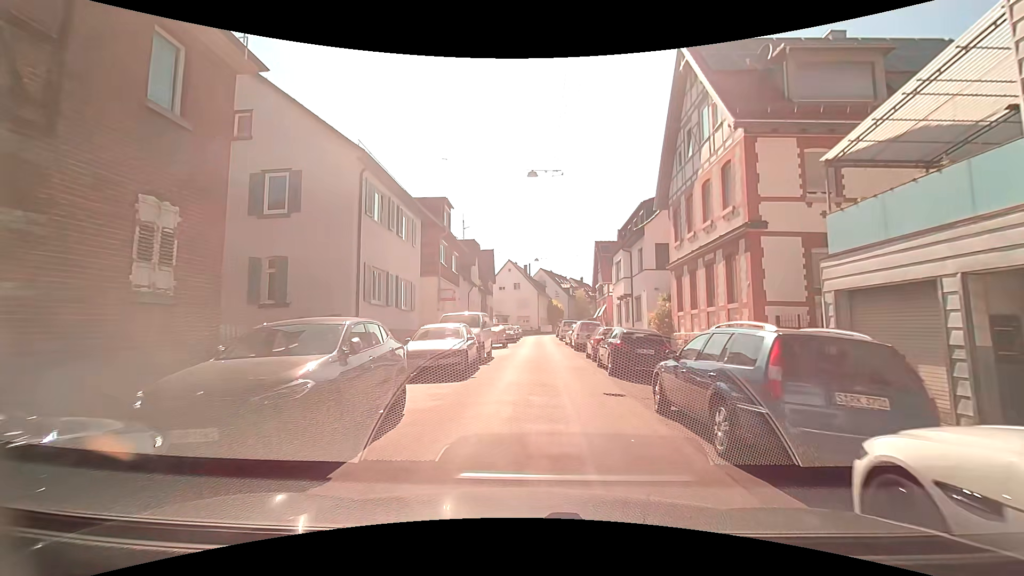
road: residential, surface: asphalt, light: Day
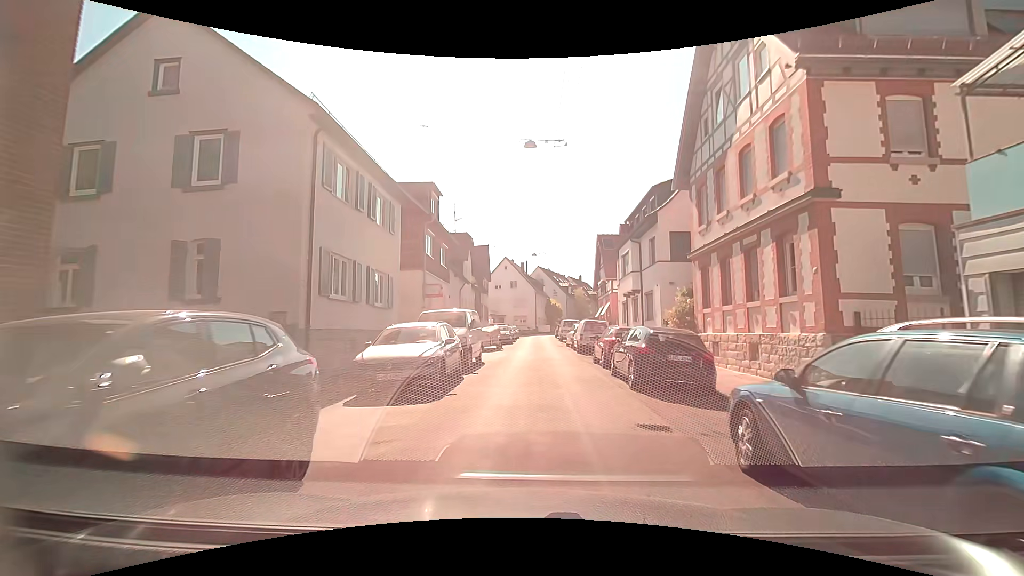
(0.0, +3.5) m; 0°
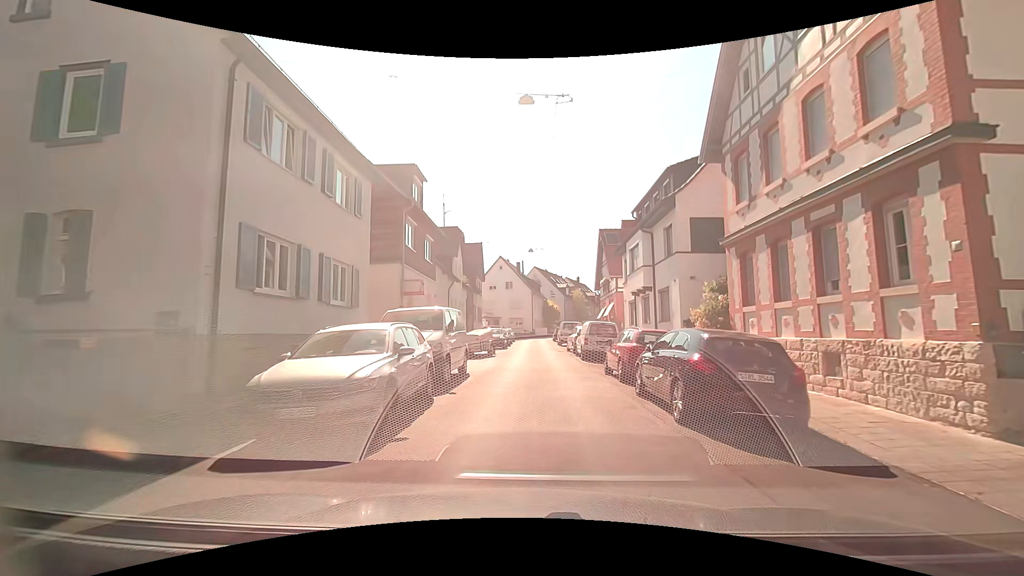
(0.0, +3.7) m; 0°
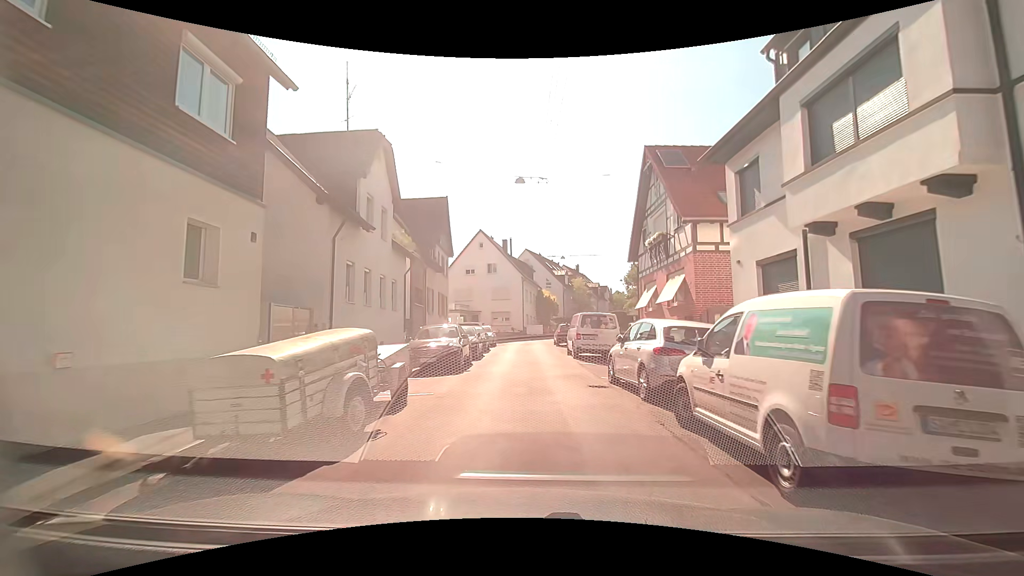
(+0.3, +18.7) m; +1°
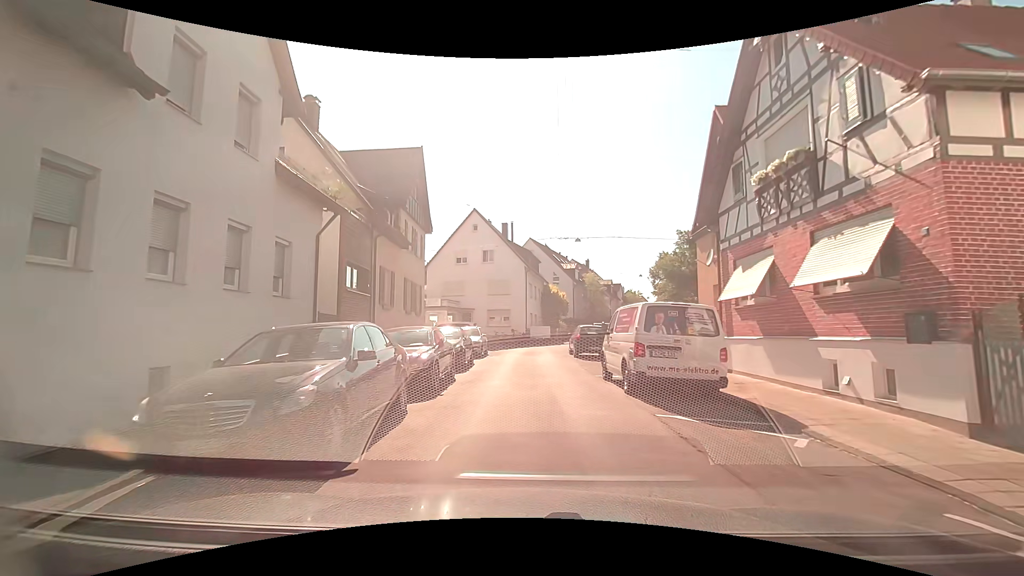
(0.0, +10.5) m; +1°
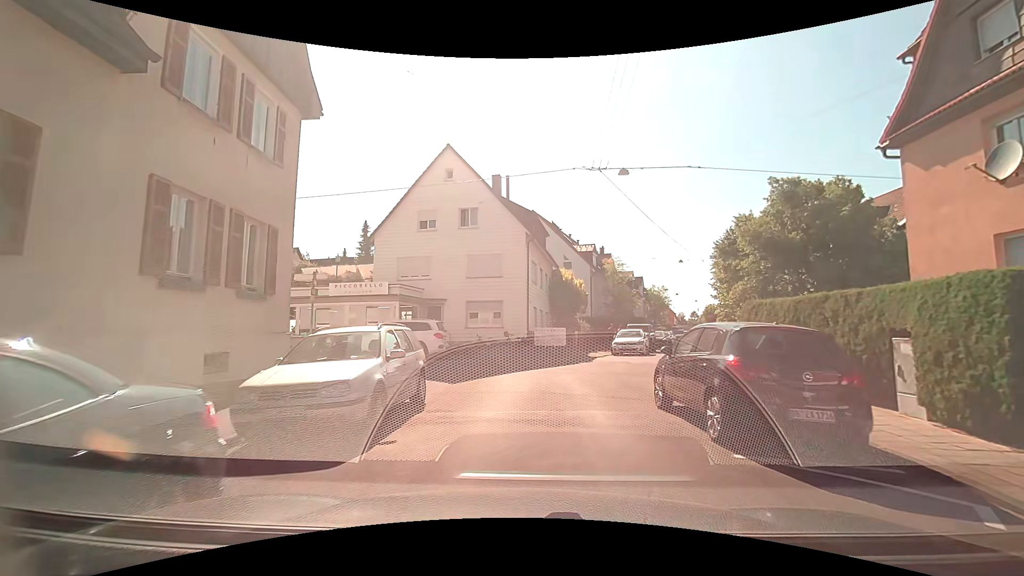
(-0.4, +16.4) m; 0°
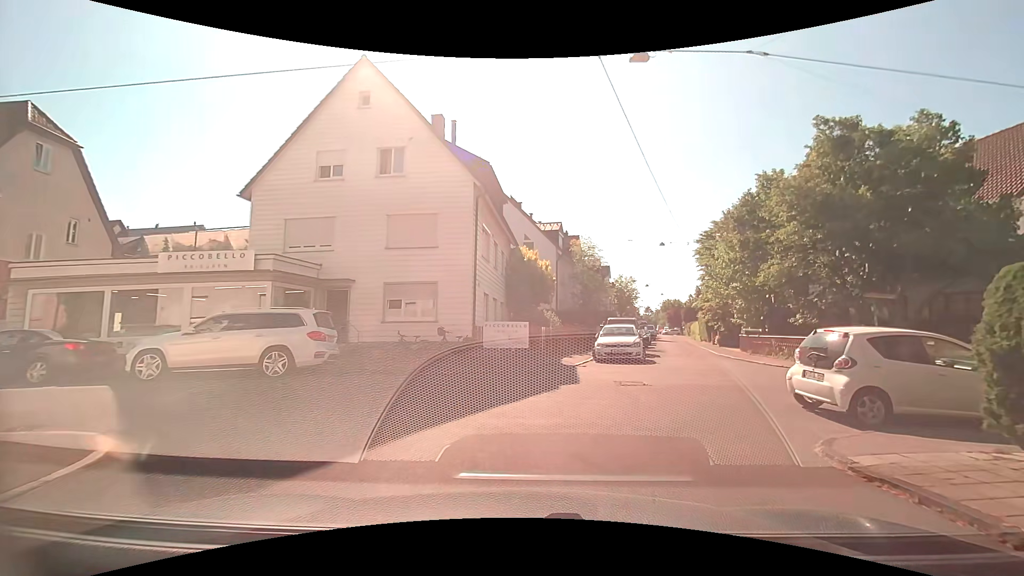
(+0.1, +8.7) m; +5°
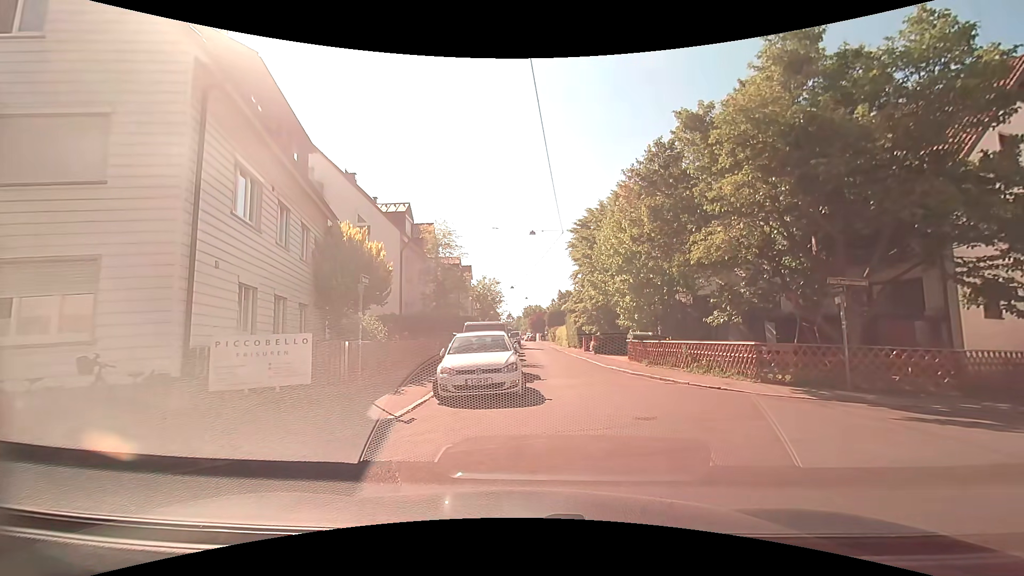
(+0.8, +8.5) m; +13°
